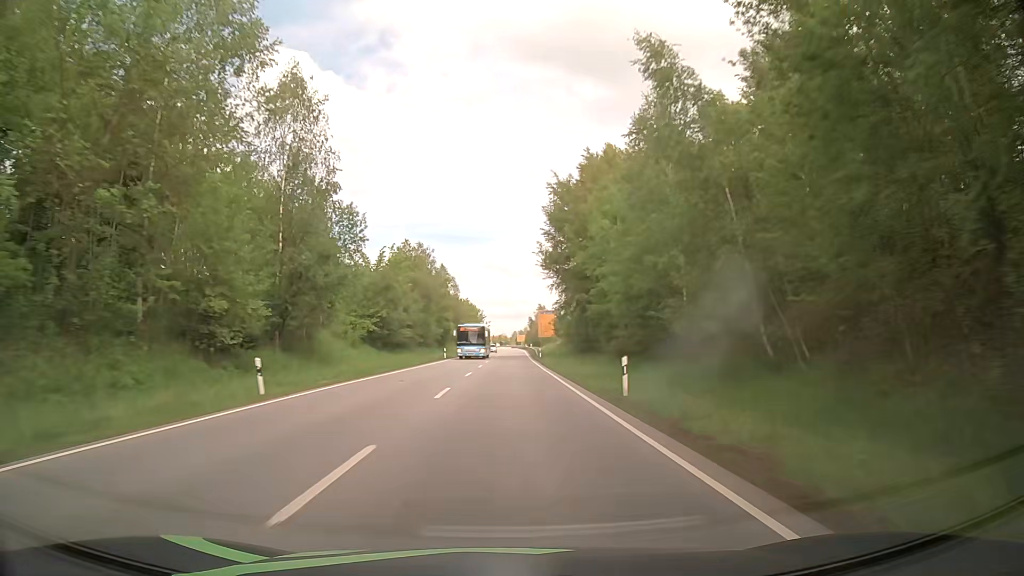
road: primary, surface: asphalt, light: Day
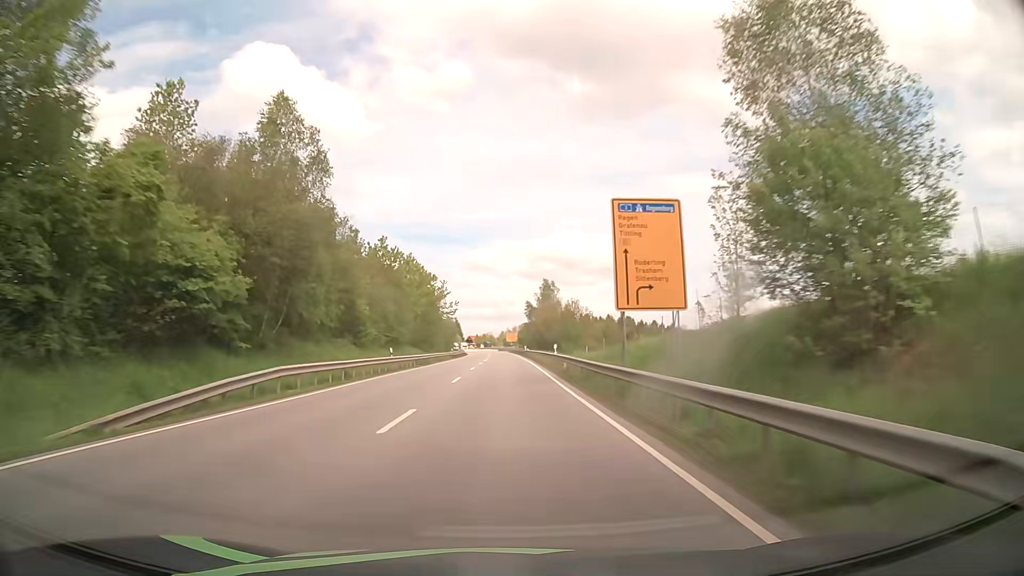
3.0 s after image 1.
(+0.9, +78.4) m; +1°
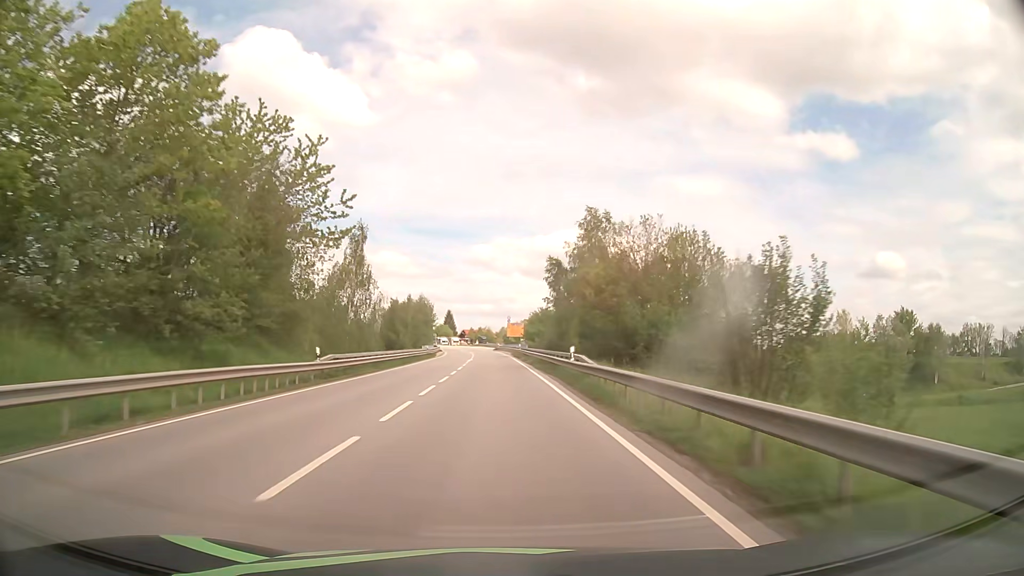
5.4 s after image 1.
(+0.1, +62.4) m; 0°
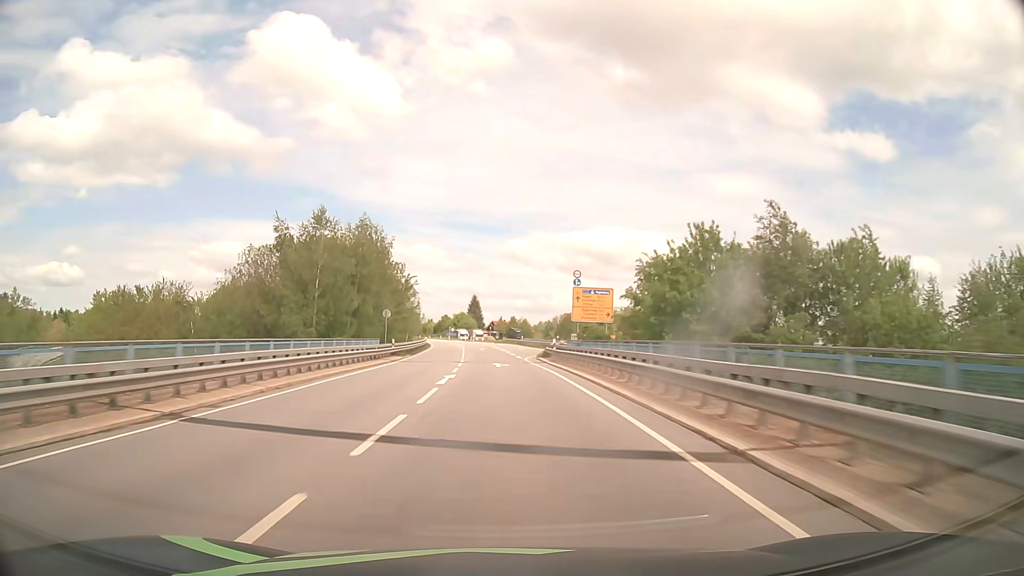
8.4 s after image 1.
(-1.8, +76.1) m; -3°
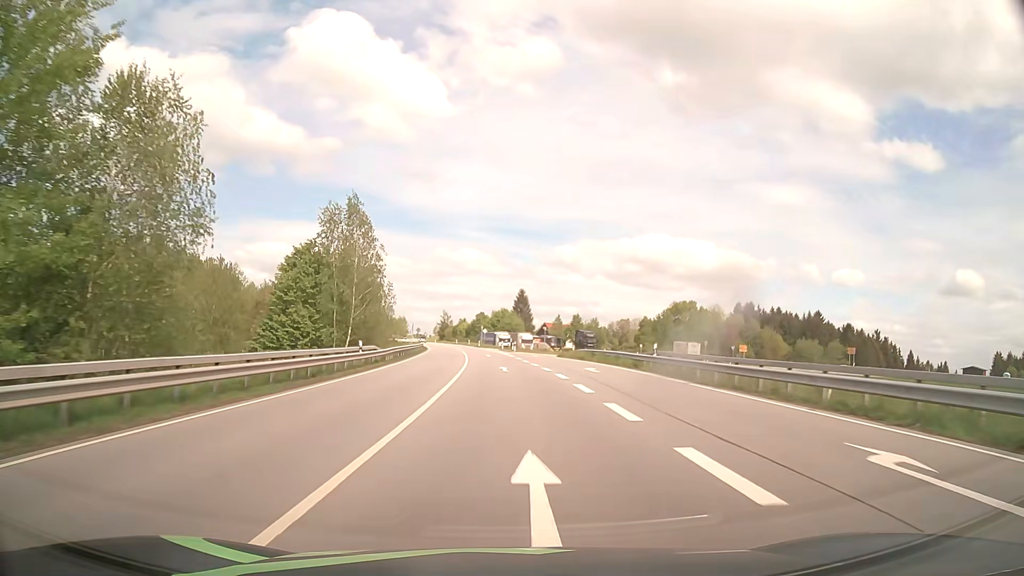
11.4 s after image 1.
(-2.0, +62.7) m; -4°
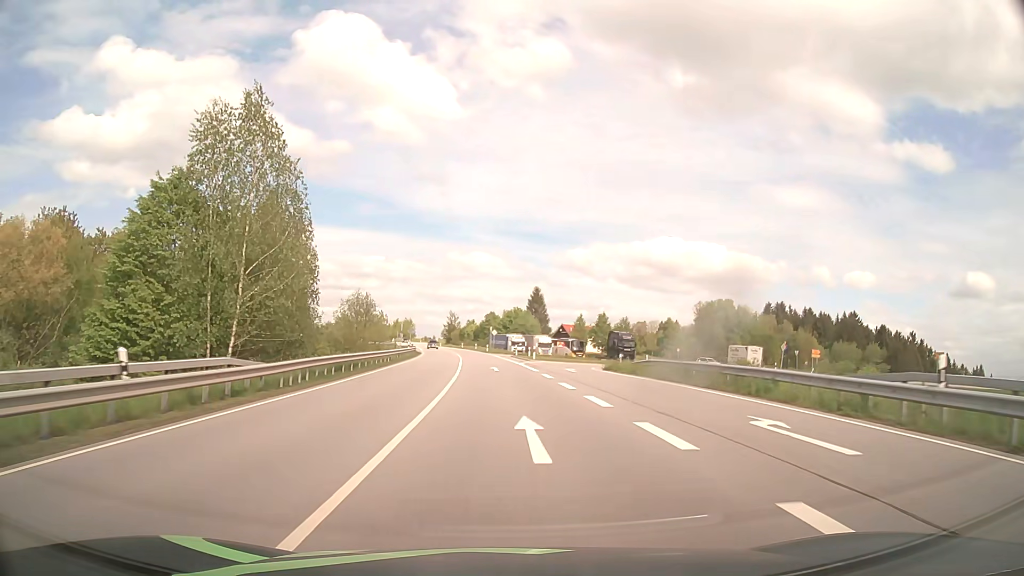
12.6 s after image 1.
(-0.2, +20.7) m; -1°
